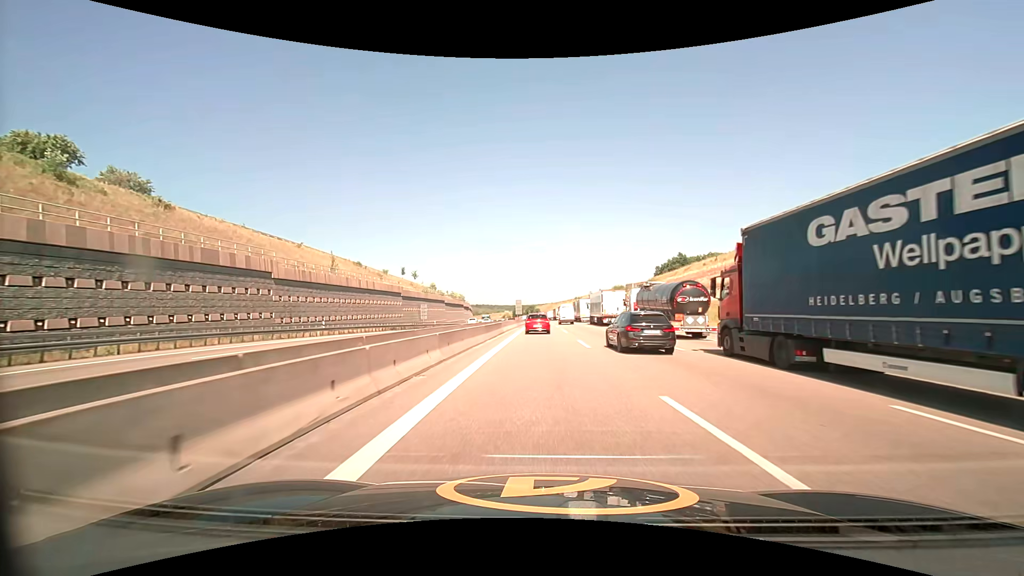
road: motorway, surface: asphalt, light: Day
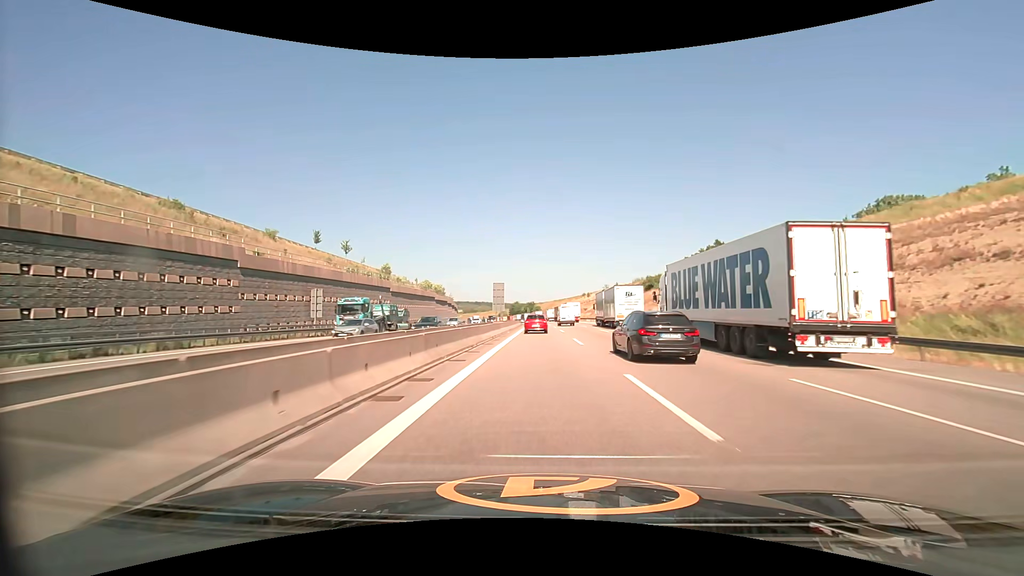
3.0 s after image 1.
(0.0, +49.5) m; 0°
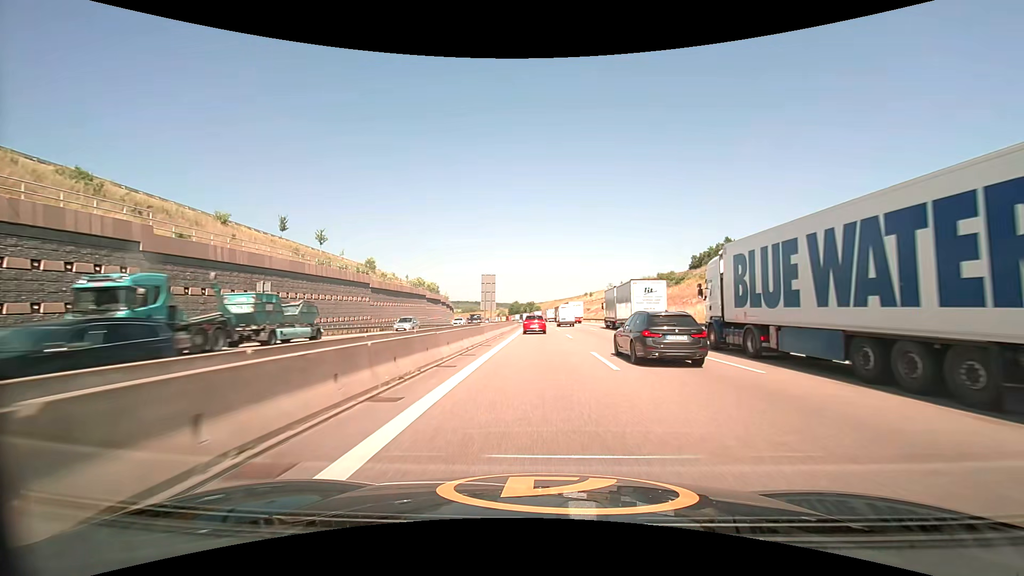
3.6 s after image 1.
(0.0, +10.4) m; 0°
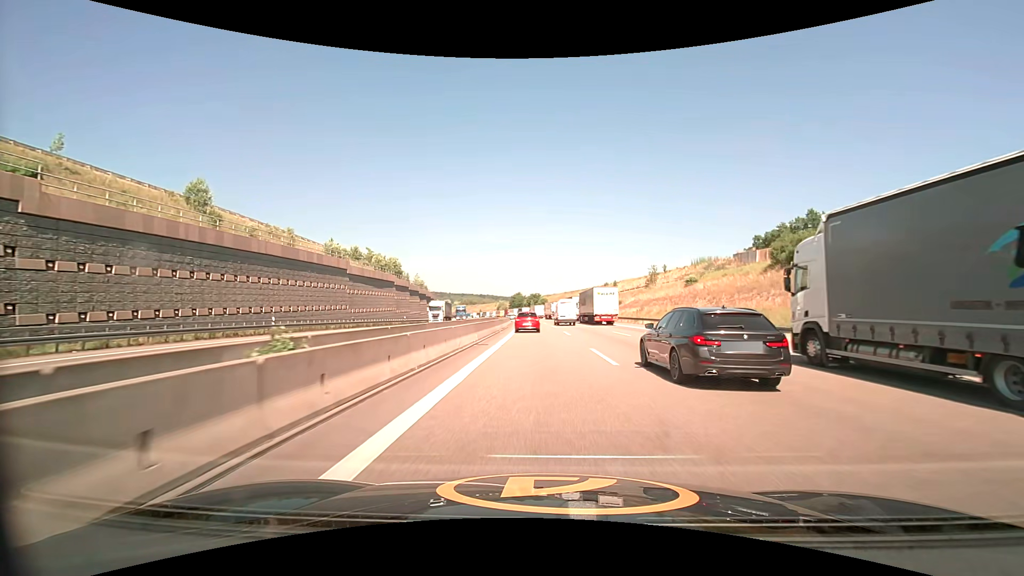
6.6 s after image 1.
(-0.2, +51.7) m; -1°
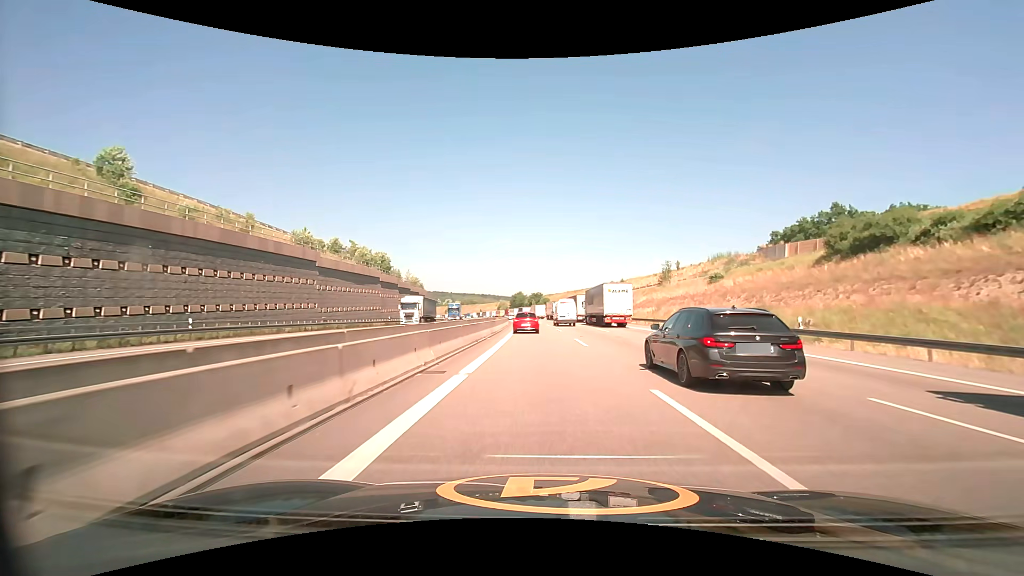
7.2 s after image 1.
(0.0, +9.9) m; 0°
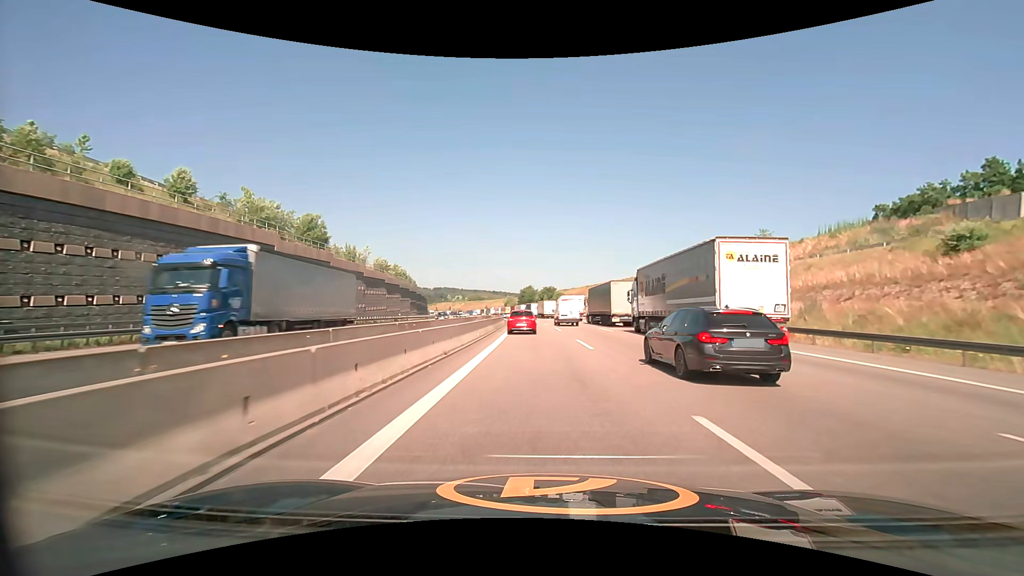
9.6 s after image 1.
(-0.4, +36.8) m; -1°
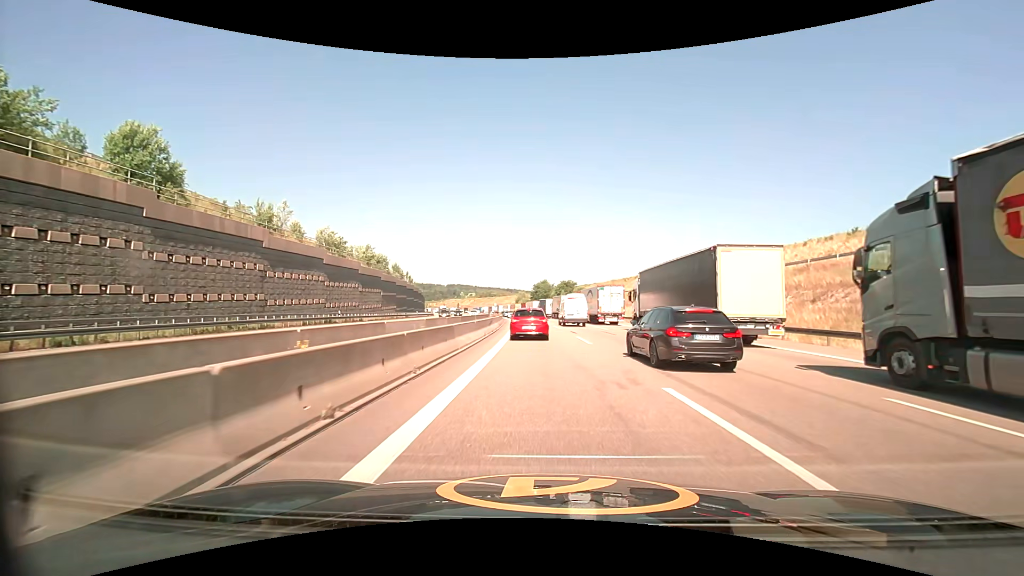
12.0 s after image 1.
(-0.6, +32.1) m; -2°
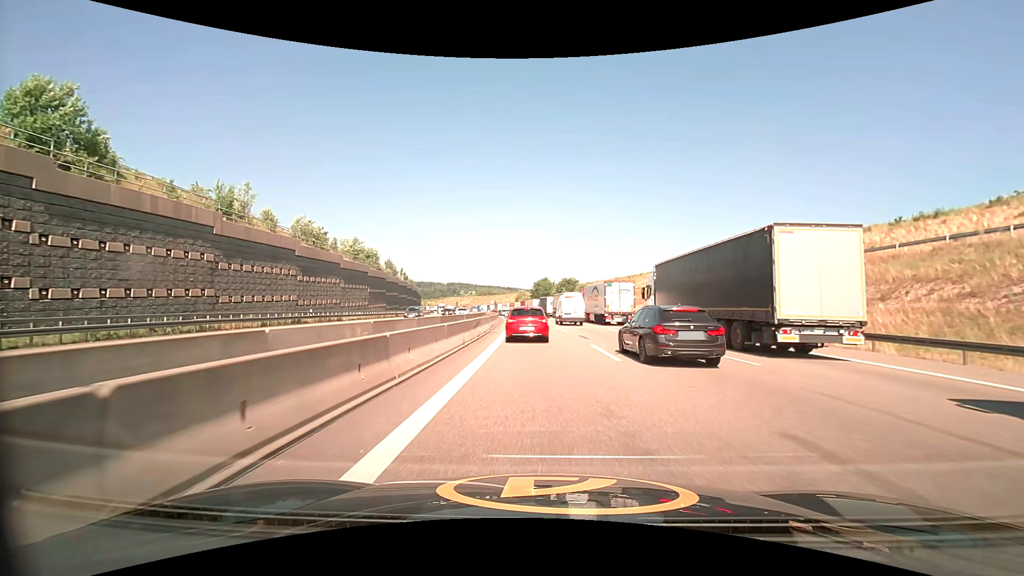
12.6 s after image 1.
(0.0, +7.0) m; 0°
(0, +10) (0, +20) (0, +30) (-1, +40) (-1, +50) (-2, +60) (-3, +70) (-3, +80) (-4, +90) (-6, +100) m
